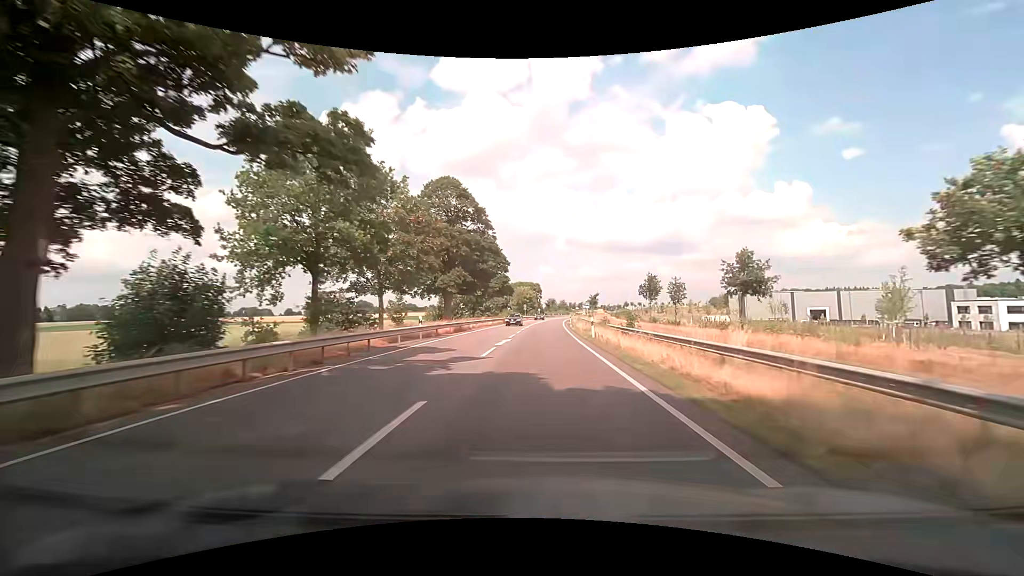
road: primary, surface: asphalt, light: Day
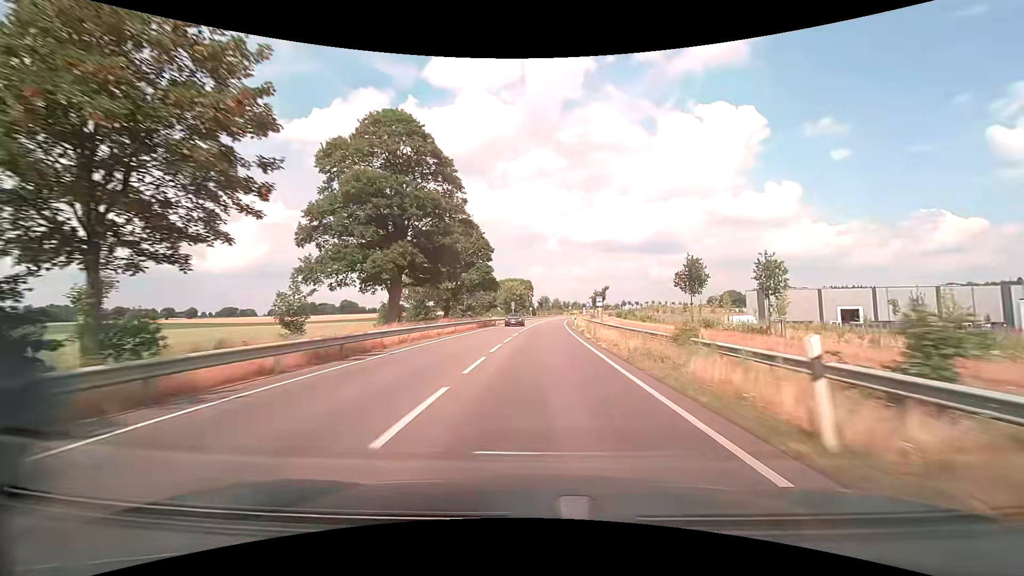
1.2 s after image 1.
(+0.2, +22.8) m; +1°
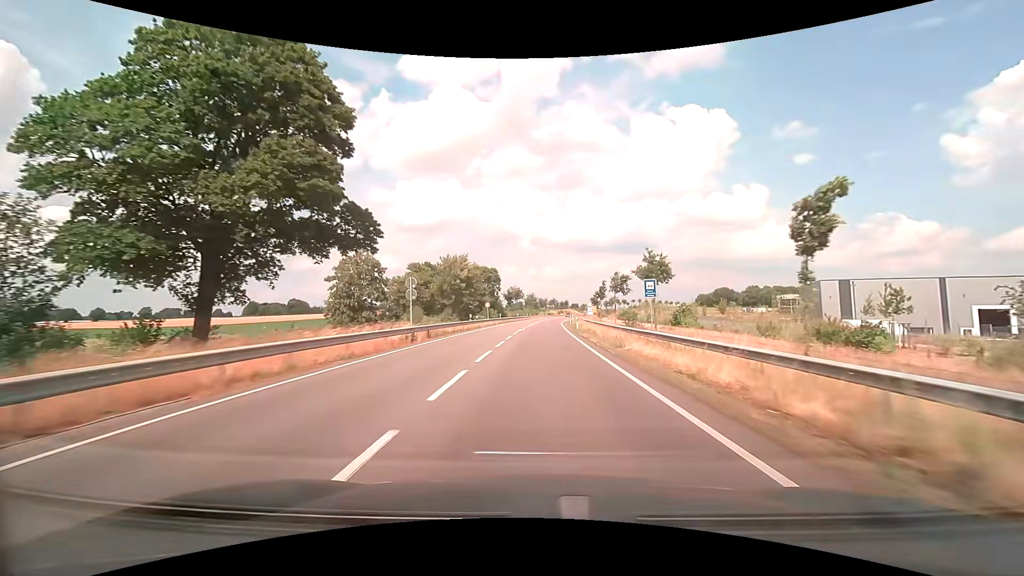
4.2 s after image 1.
(+1.7, +57.9) m; +3°
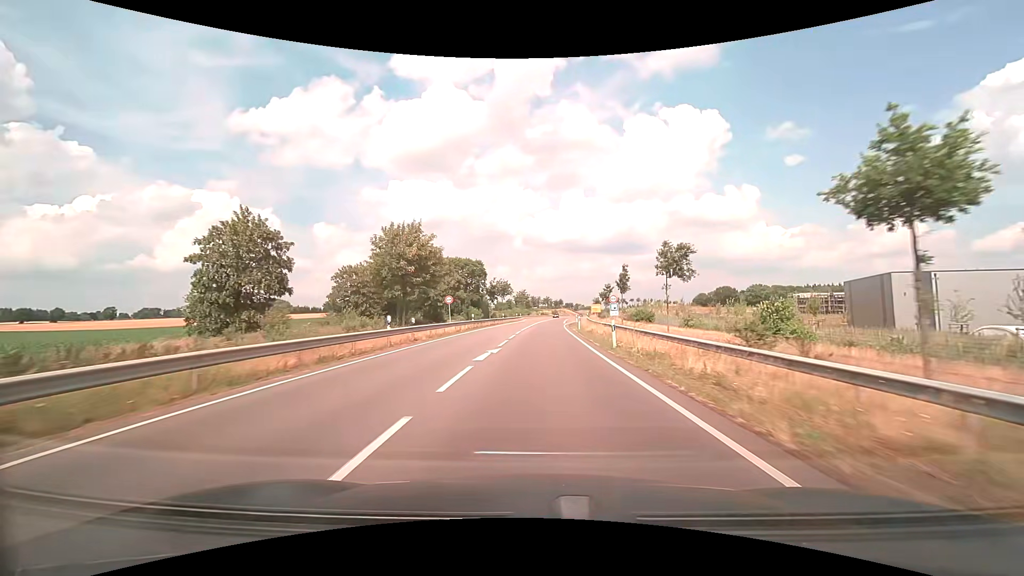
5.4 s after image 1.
(+0.2, +23.5) m; +1°
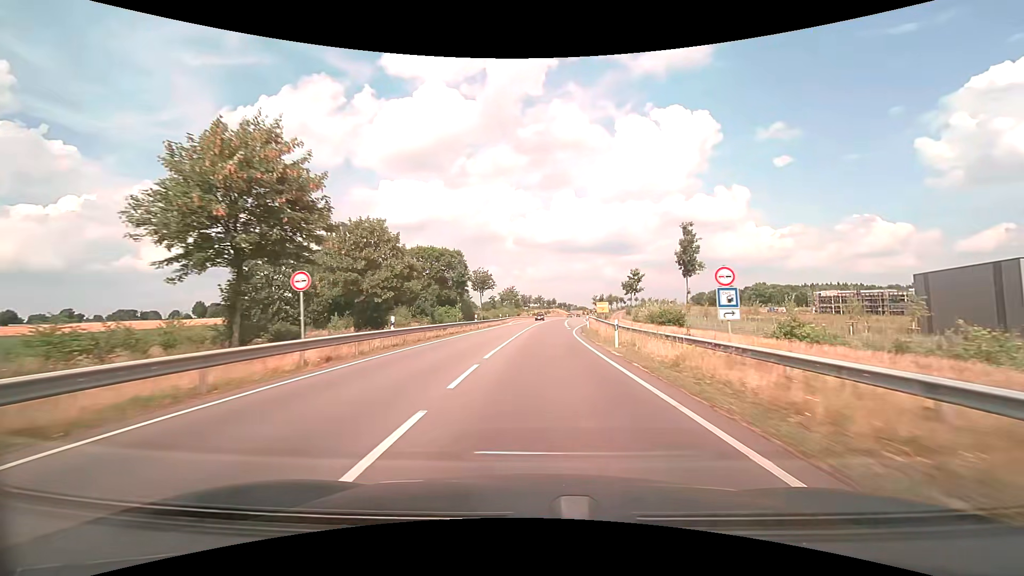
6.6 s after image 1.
(+0.2, +23.7) m; +1°
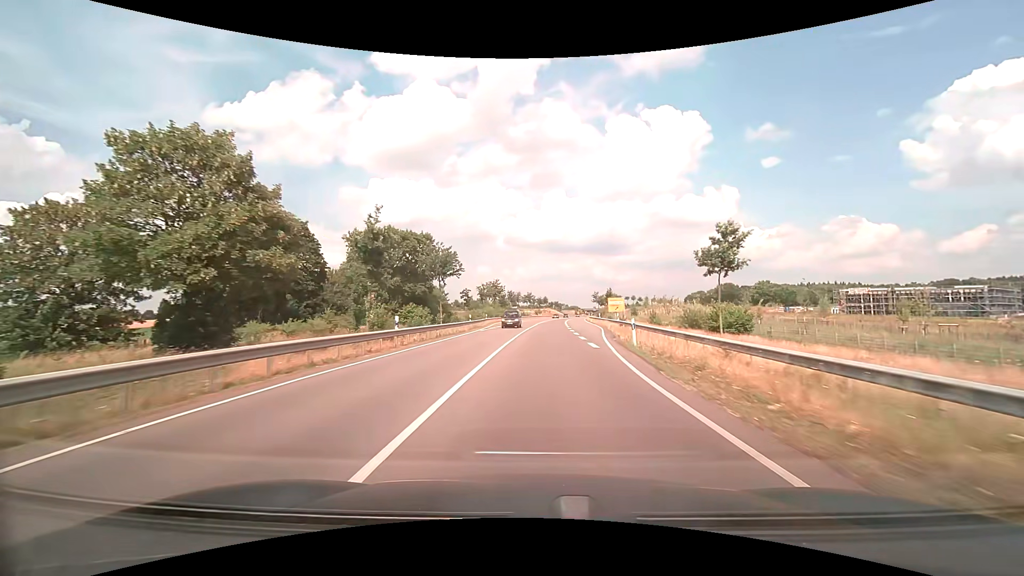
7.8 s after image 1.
(+0.2, +24.0) m; +1°
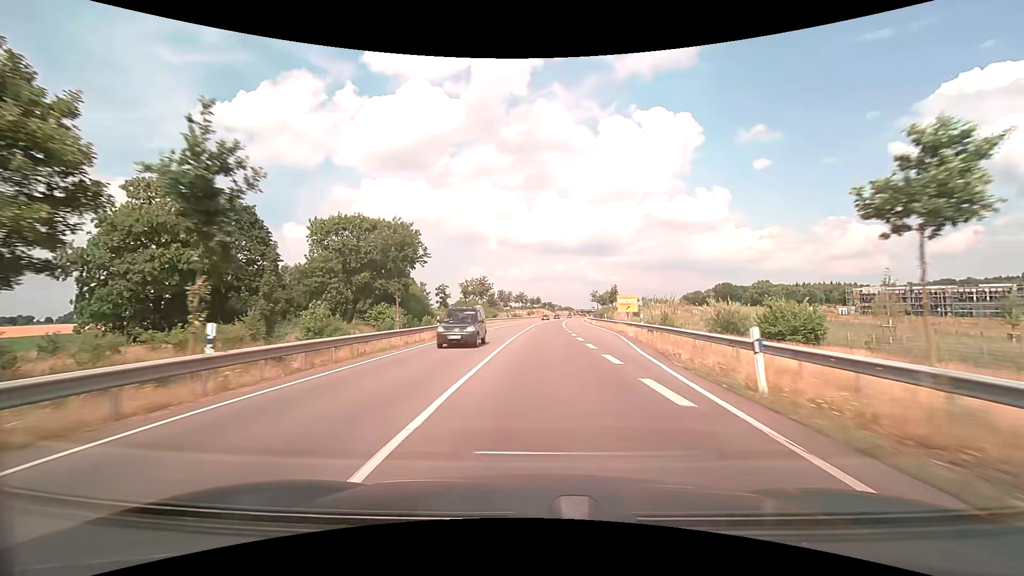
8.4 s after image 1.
(+0.1, +12.1) m; +1°
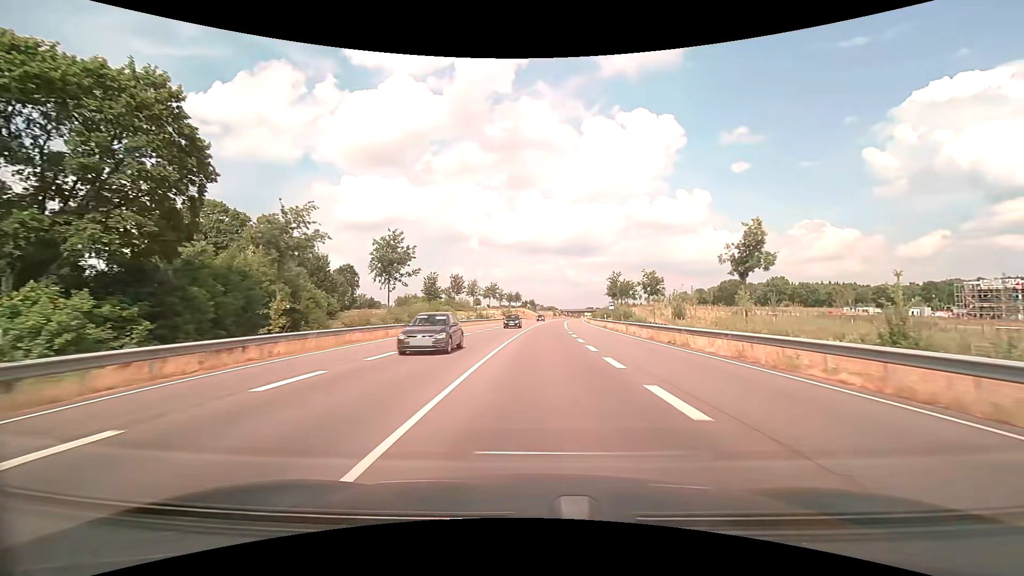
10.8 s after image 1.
(+1.1, +49.5) m; +2°
(0, +10) (0, +20) (0, +30) (0, +40) (+1, +50) (+1, +60) (+2, +70) (+2, +80) (+3, +90) (+4, +100) m
